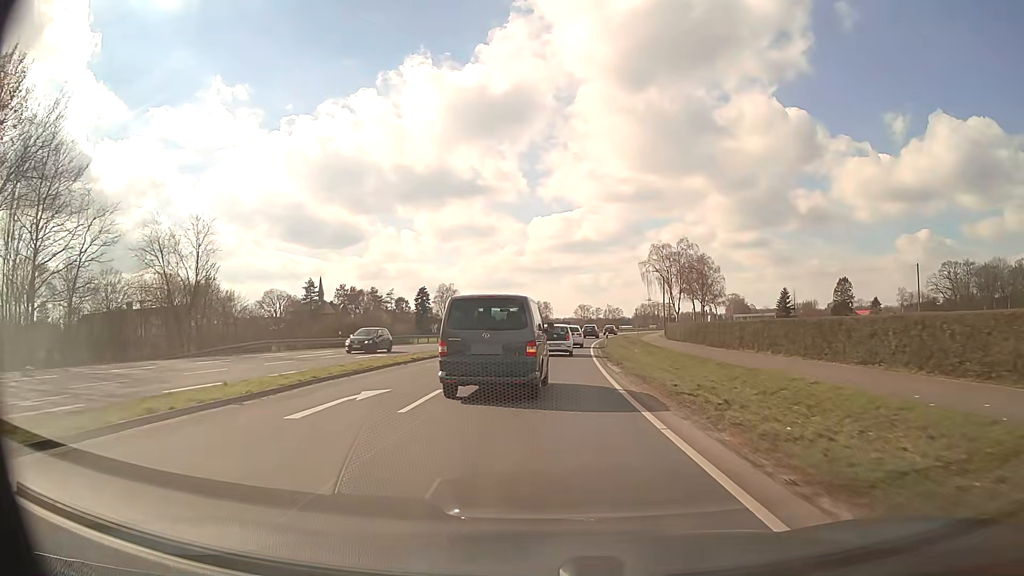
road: primary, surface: asphalt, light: Day
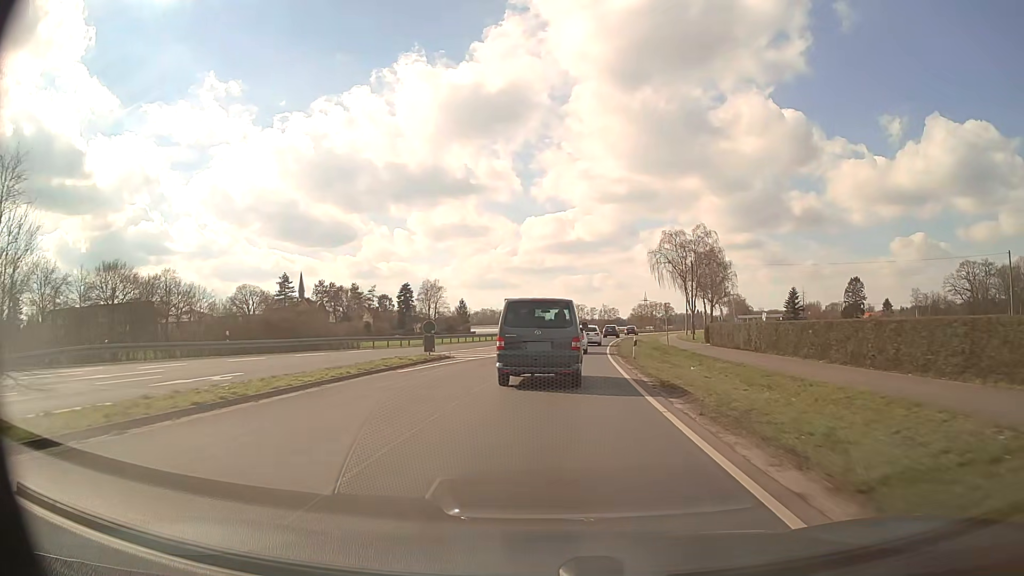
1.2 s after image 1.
(+0.1, +18.0) m; +1°
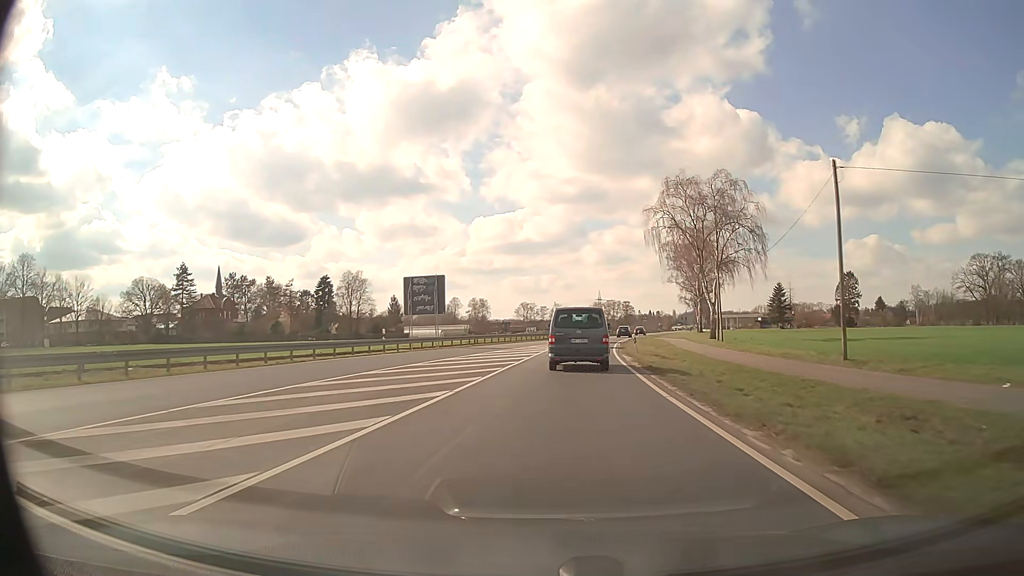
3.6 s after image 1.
(+1.3, +37.3) m; +4°
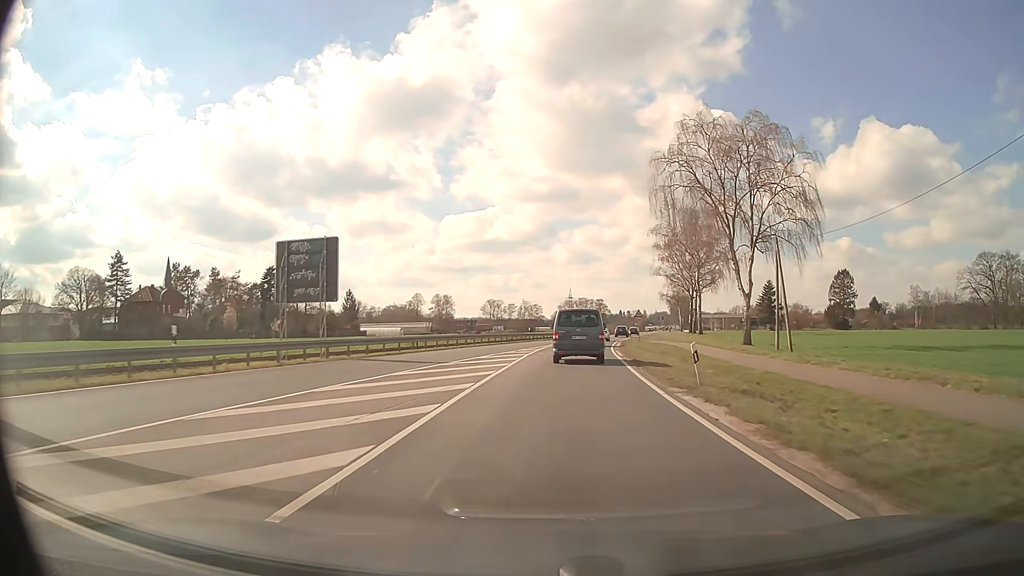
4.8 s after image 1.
(+0.4, +19.5) m; +3°
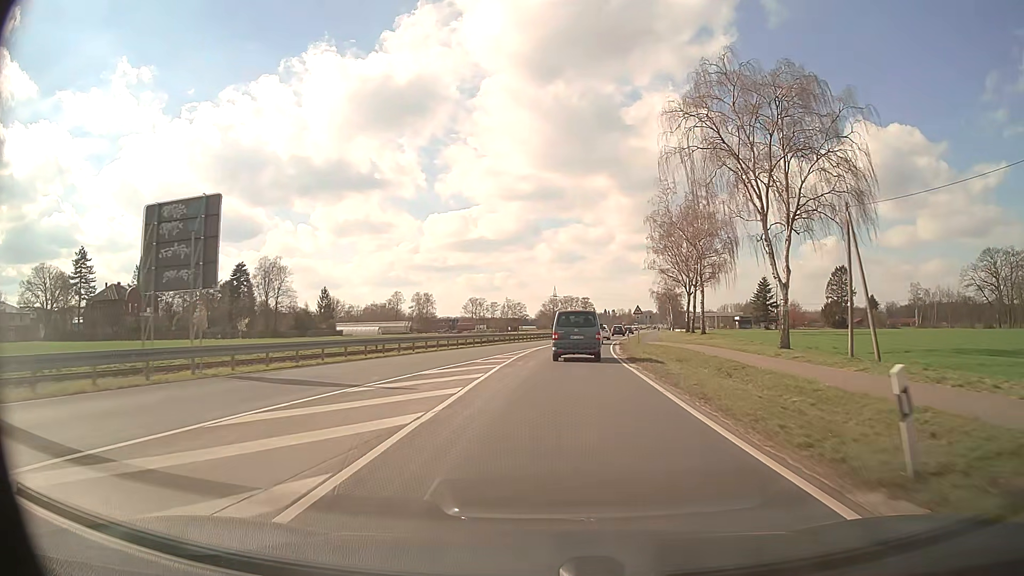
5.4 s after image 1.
(+0.1, +10.0) m; +1°
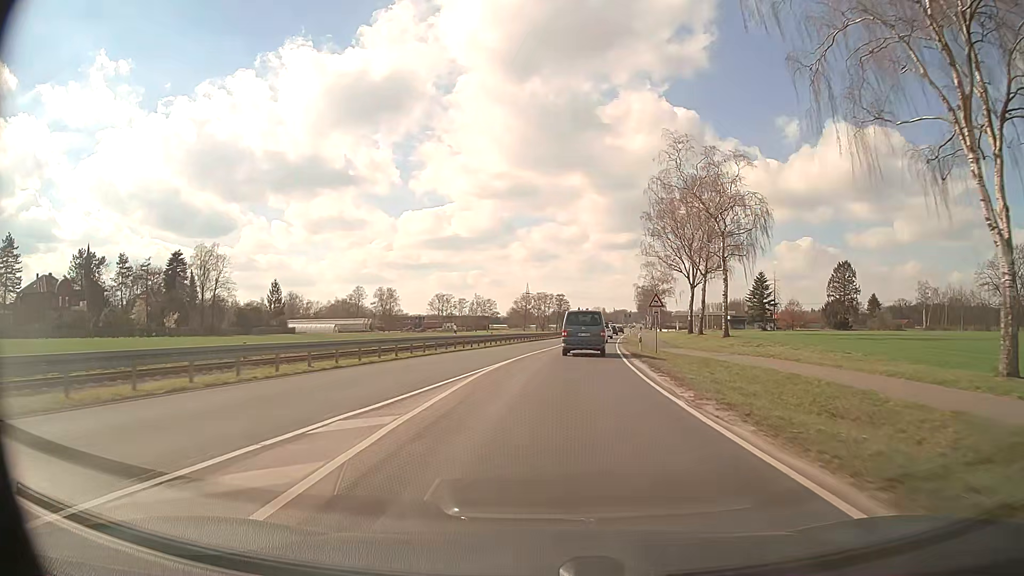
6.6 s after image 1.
(+0.4, +20.5) m; +2°
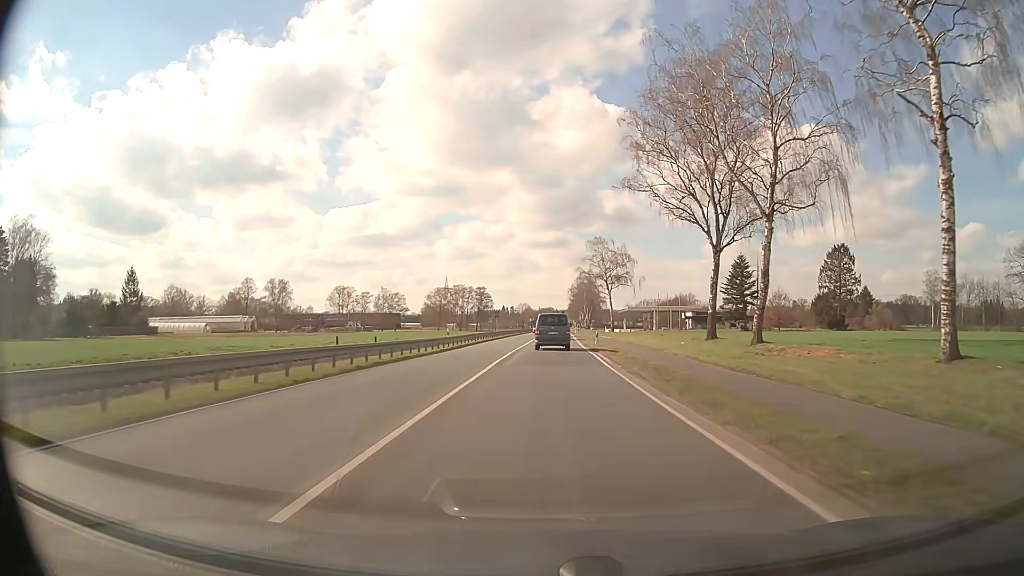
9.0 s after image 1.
(+2.3, +41.7) m; +7°
(0, +10) (0, +20) (0, +30) (+1, +40) (+1, +50) (+1, +60) (+1, +70) (+1, +80) (+2, +90) (+2, +100) m
